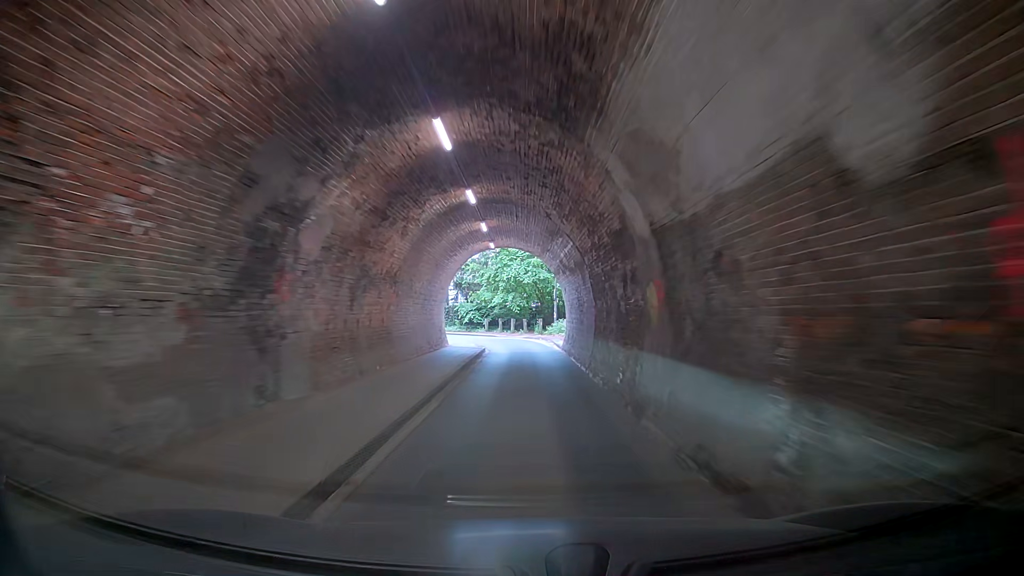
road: tertiary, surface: asphalt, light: Day
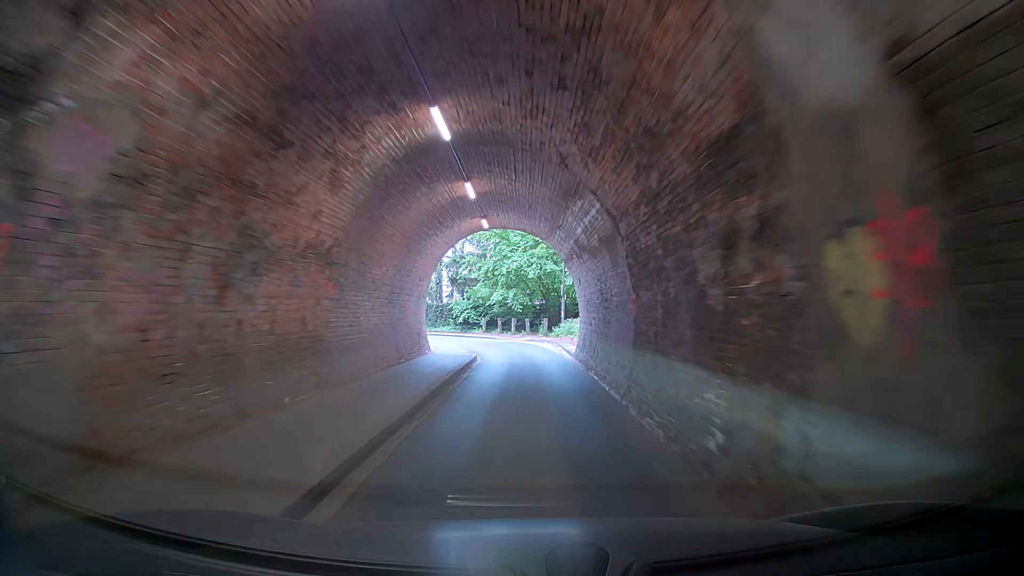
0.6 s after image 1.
(0.0, +5.5) m; 0°
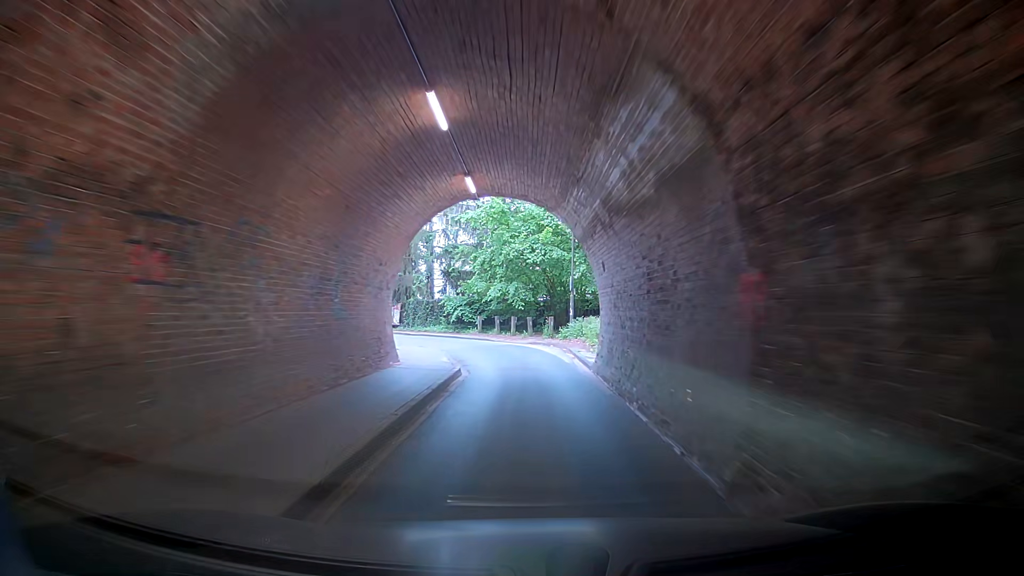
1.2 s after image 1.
(-0.1, +5.3) m; -3°
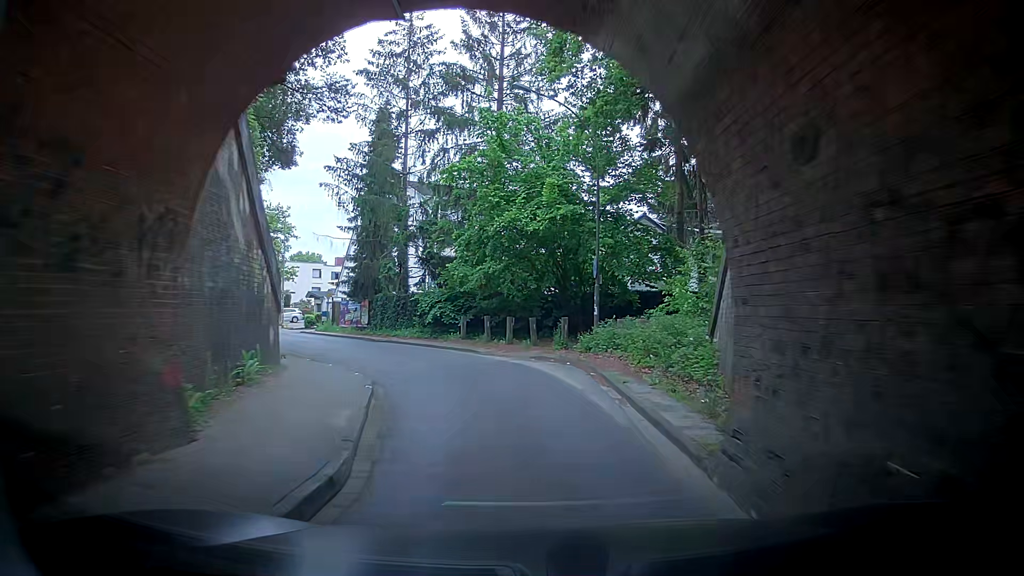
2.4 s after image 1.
(-0.2, +9.6) m; -1°
